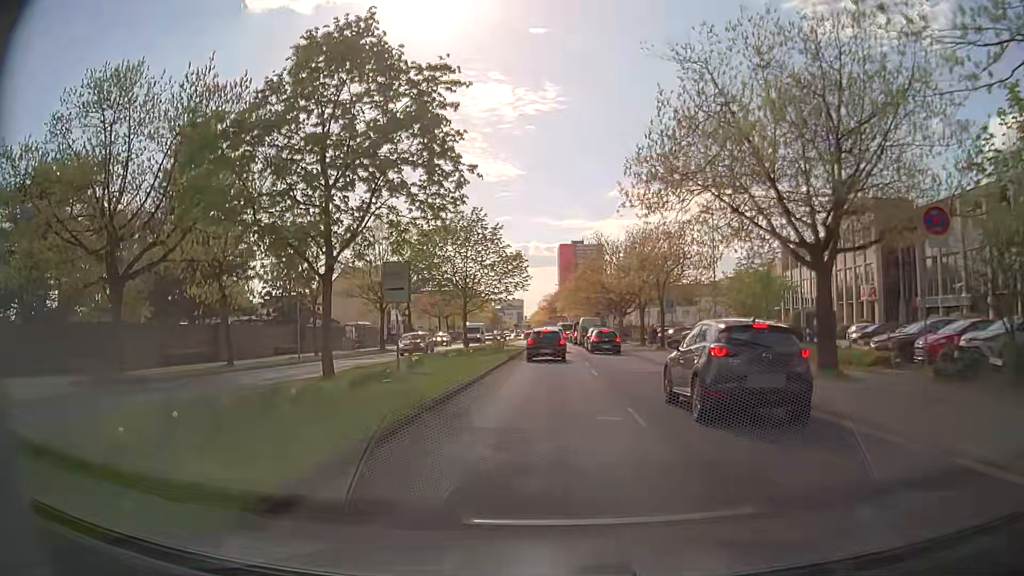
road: secondary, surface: asphalt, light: Day
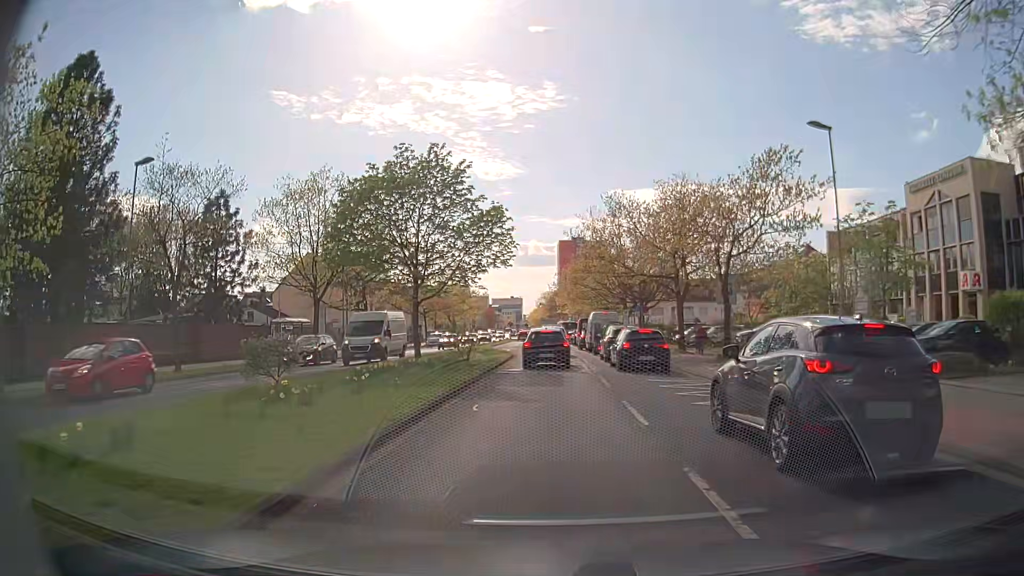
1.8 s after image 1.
(-0.3, +16.7) m; -1°
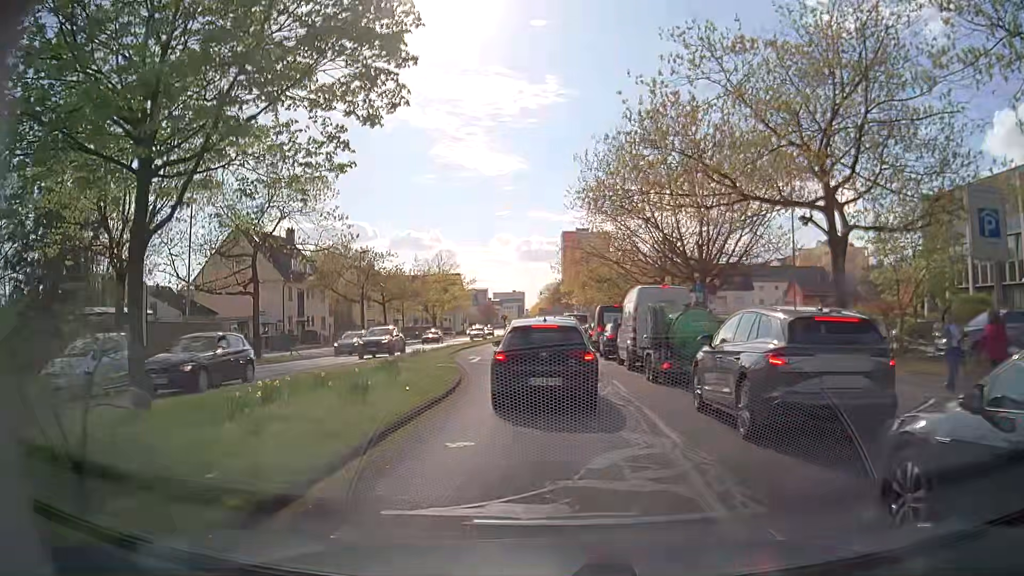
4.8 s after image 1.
(-0.2, +21.1) m; 0°
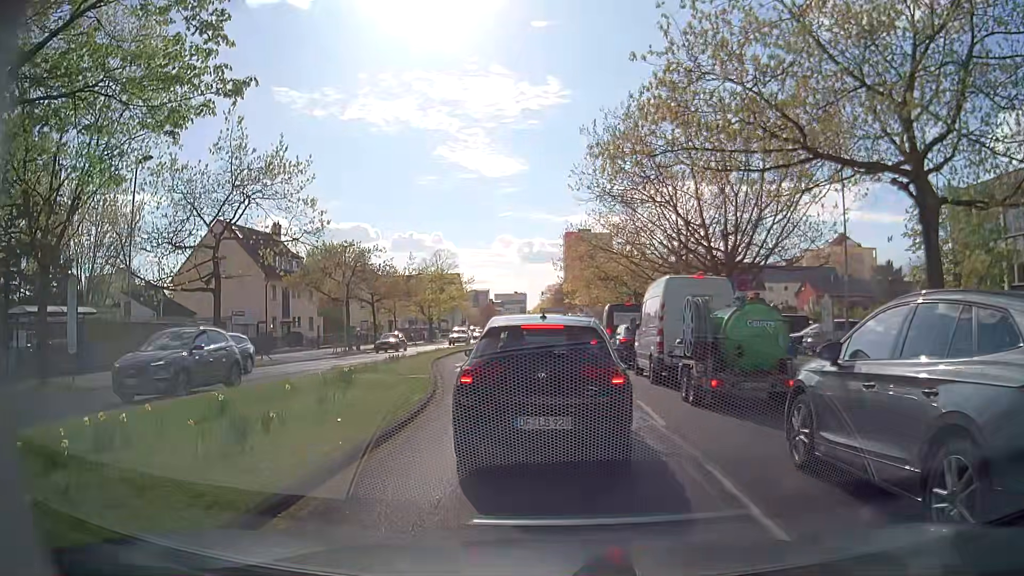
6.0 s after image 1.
(-0.1, +4.3) m; -2°
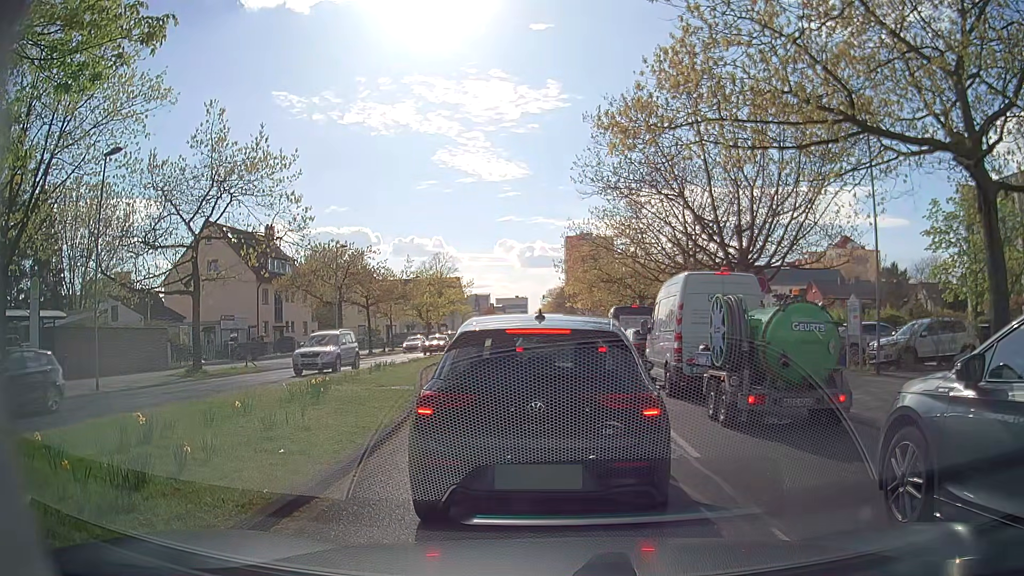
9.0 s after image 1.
(0.0, +2.0) m; +1°
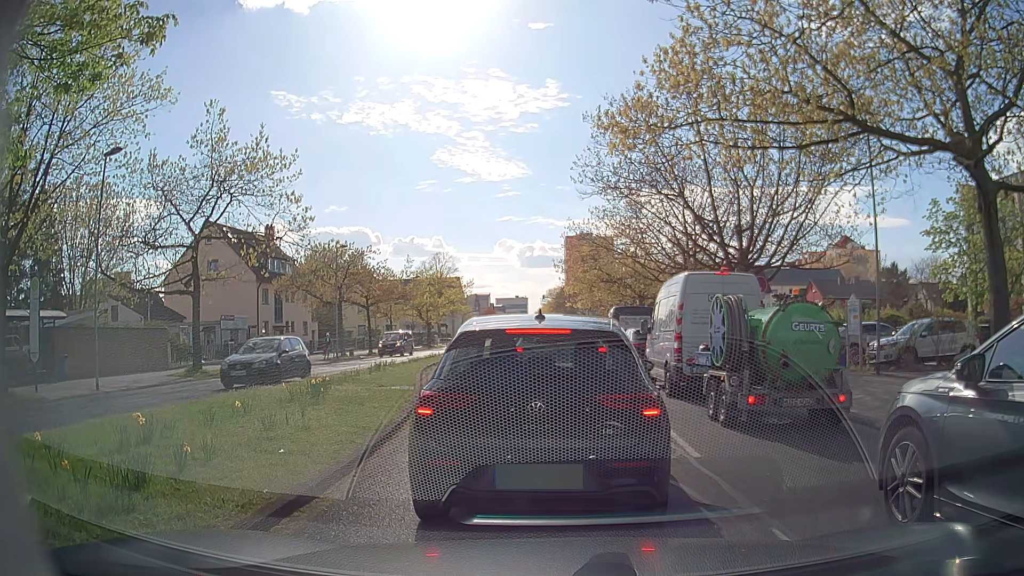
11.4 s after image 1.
(0.0, 0.0) m; 0°
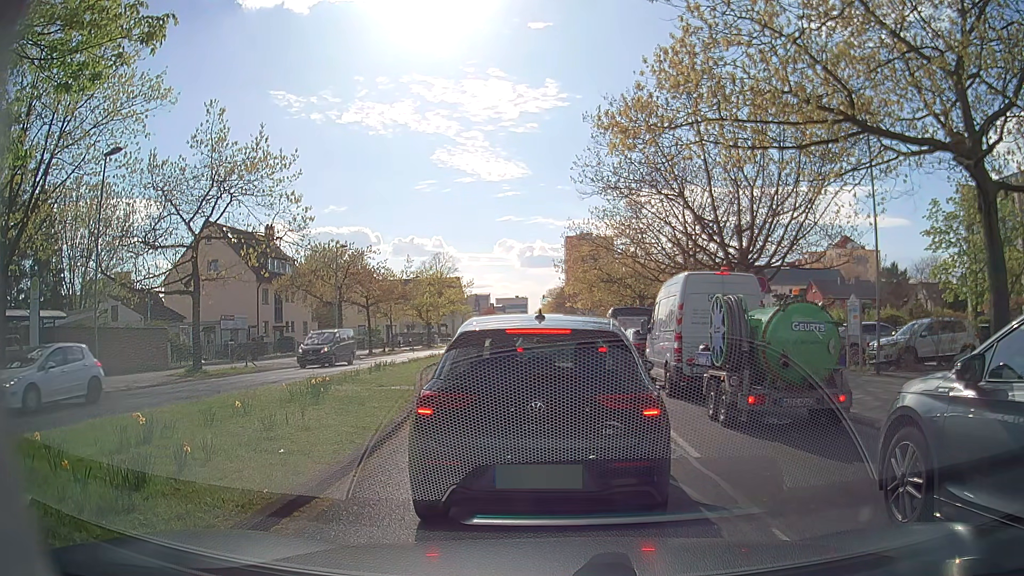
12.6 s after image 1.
(0.0, 0.0) m; 0°
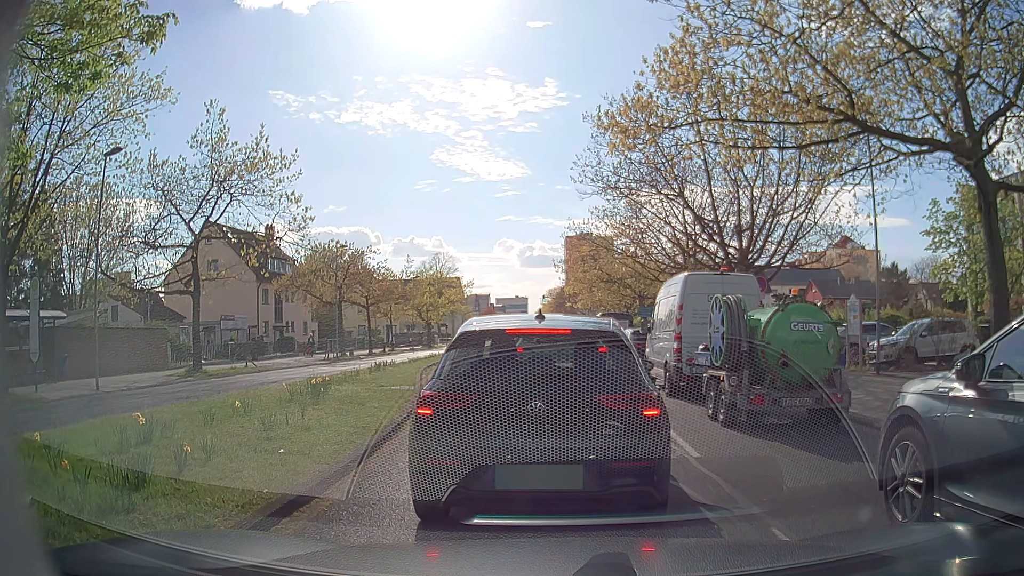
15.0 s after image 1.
(0.0, 0.0) m; 0°
